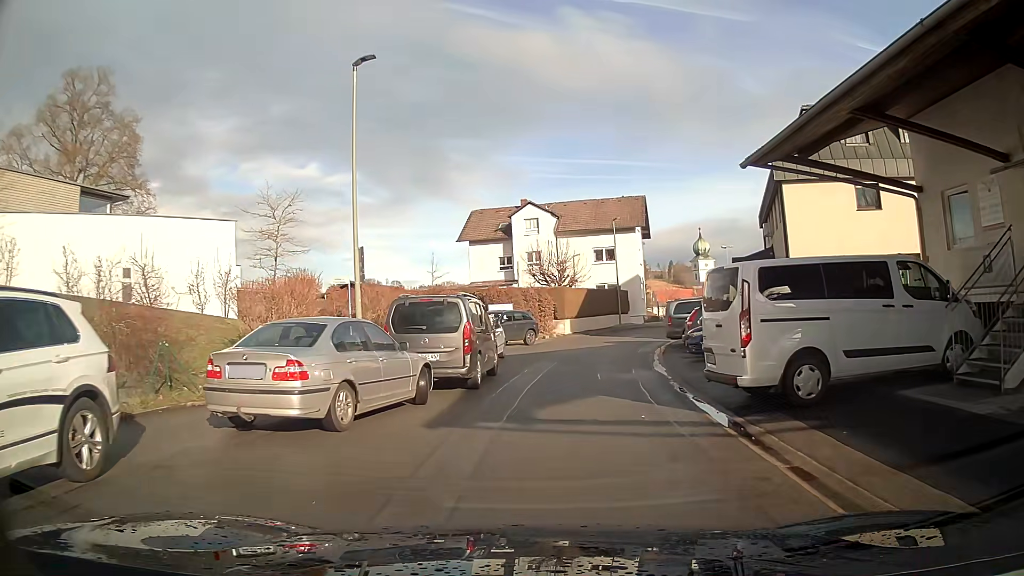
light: Day
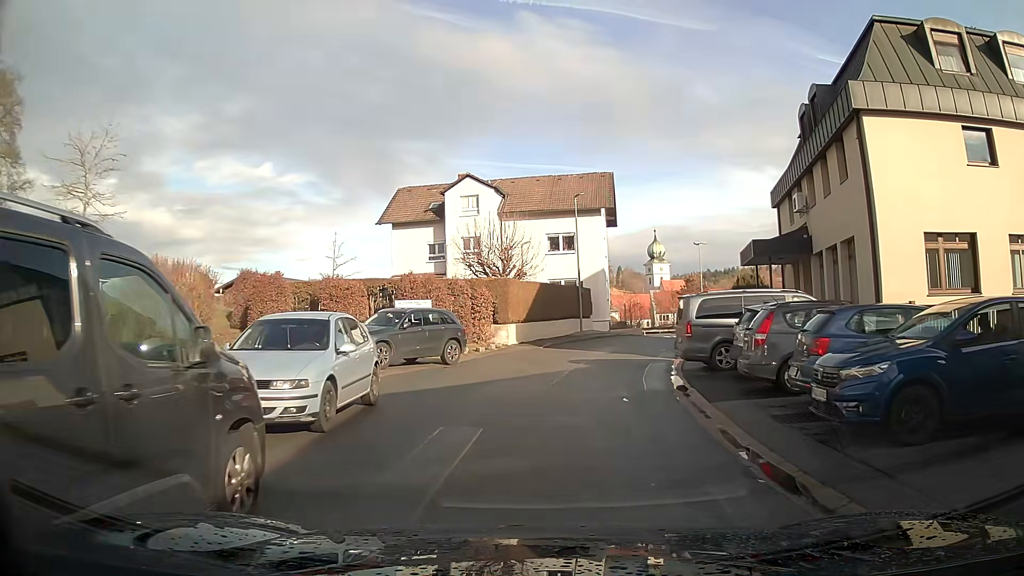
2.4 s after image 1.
(+0.3, +11.8) m; +3°
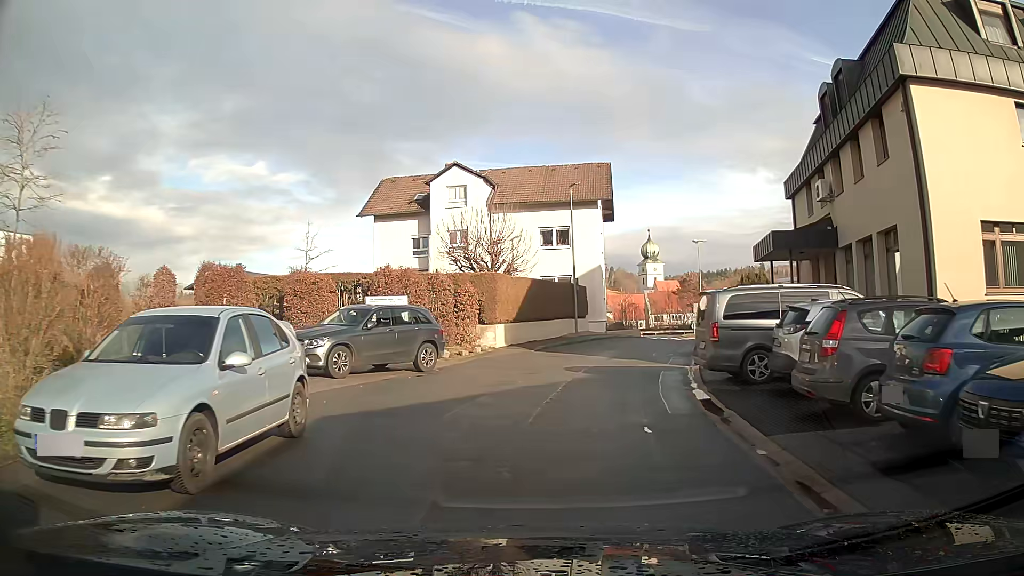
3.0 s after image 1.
(0.0, +3.1) m; +1°
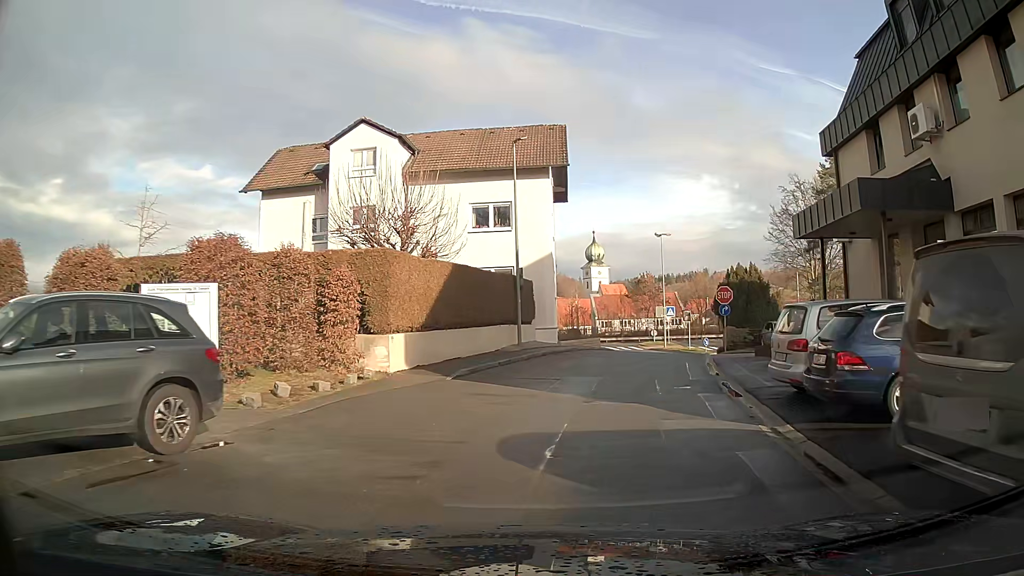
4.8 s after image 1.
(+0.4, +10.4) m; +7°
(+1, +10) (+2, +20) (+4, +30) (+7, +39) (+14, +44) (+23, +39) (+32, +34) (+40, +28) (+49, +24) (+58, +27) m
